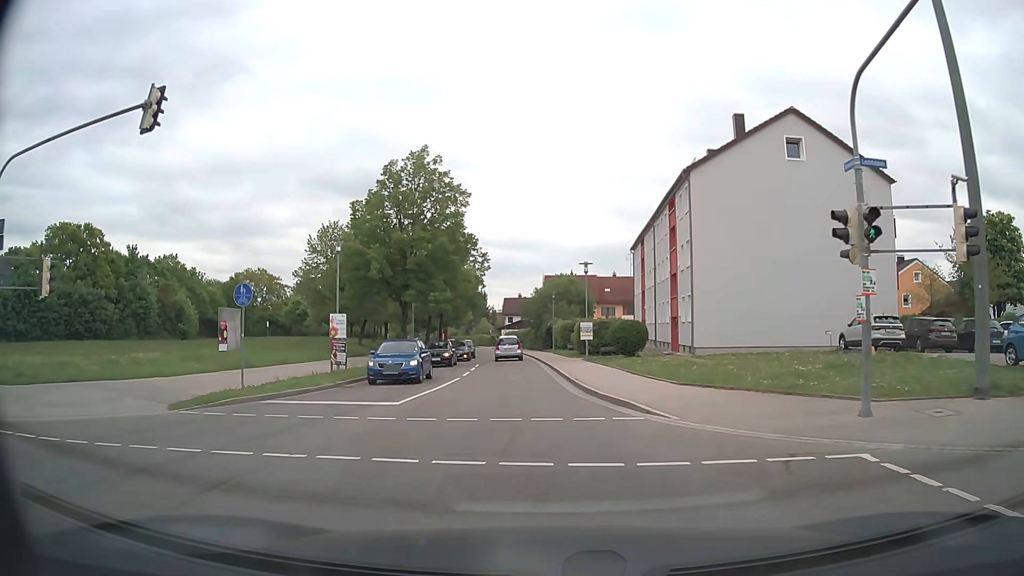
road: tertiary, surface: asphalt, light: Day
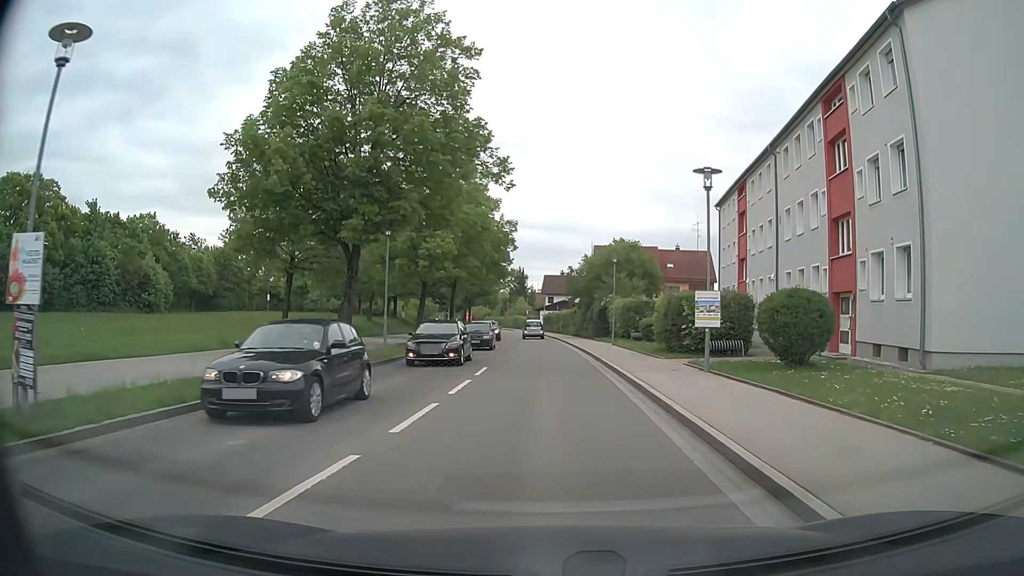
(-0.8, +18.3) m; -3°
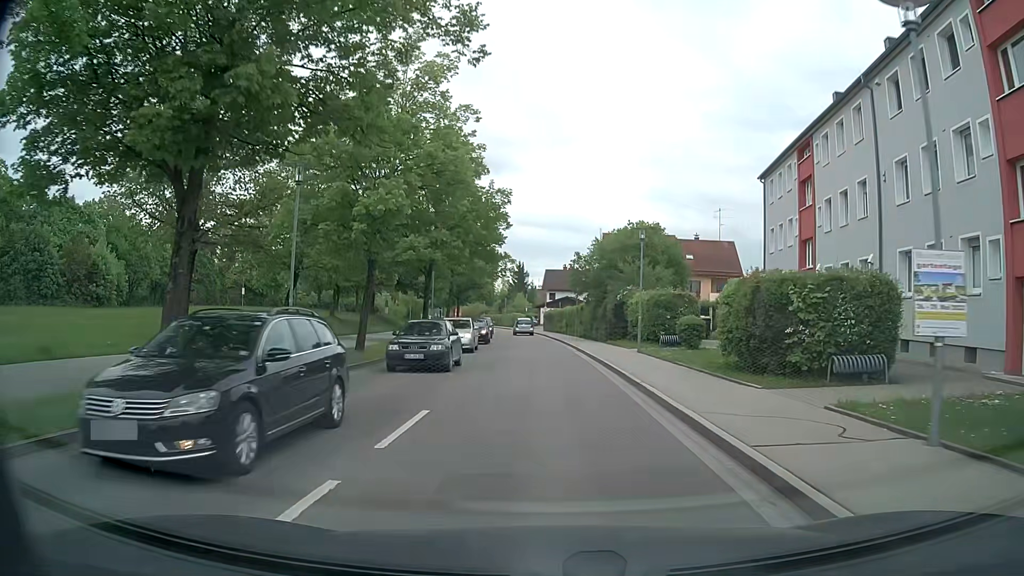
(-0.1, +10.4) m; 0°
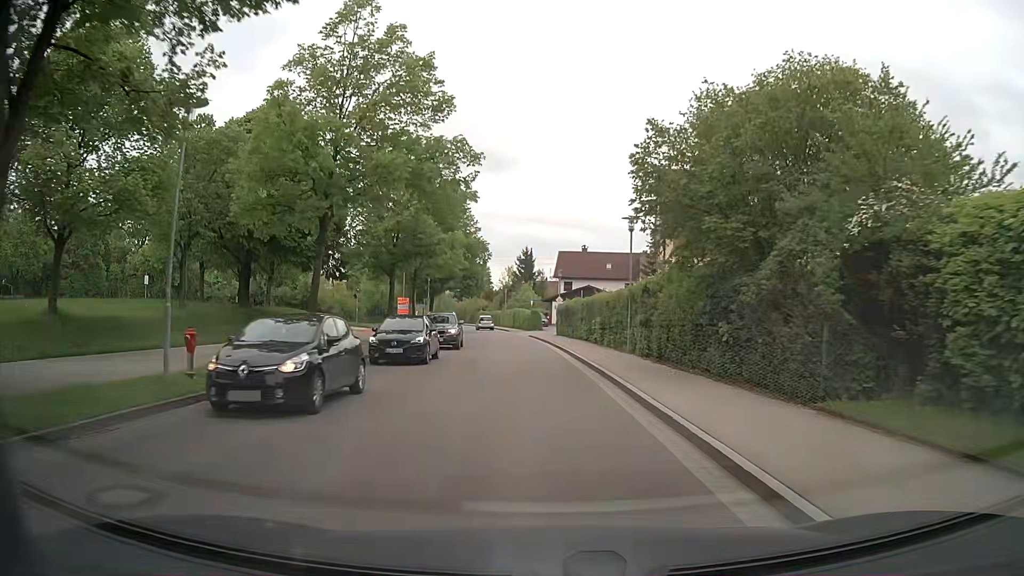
(-0.1, +30.2) m; -1°
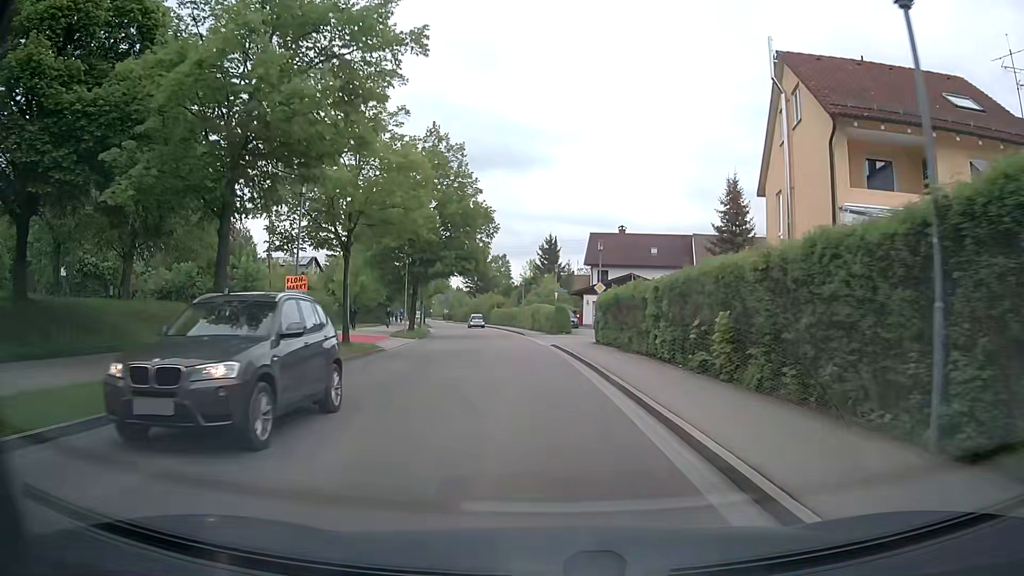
(-0.2, +19.2) m; -2°
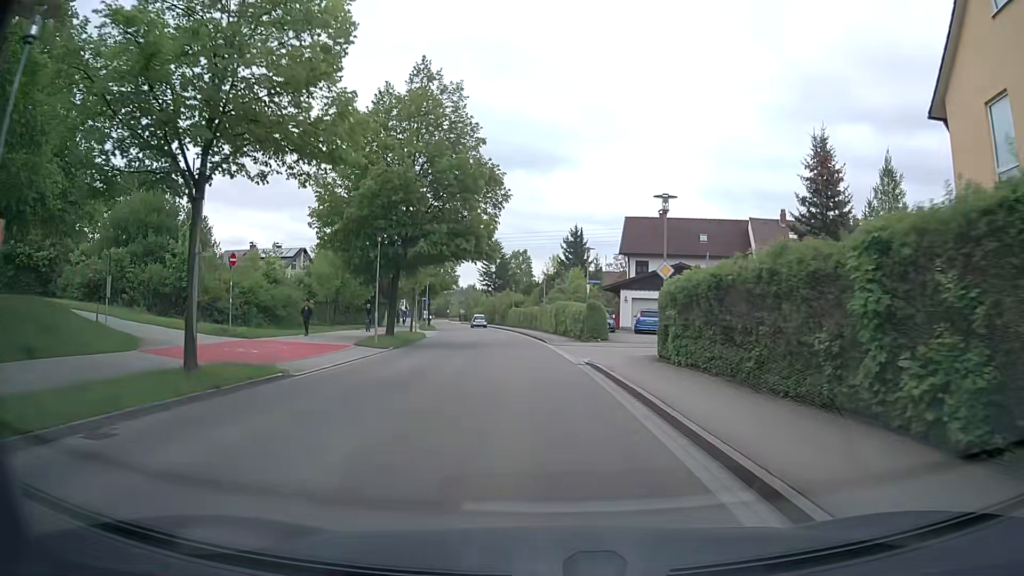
(-0.3, +12.5) m; -2°
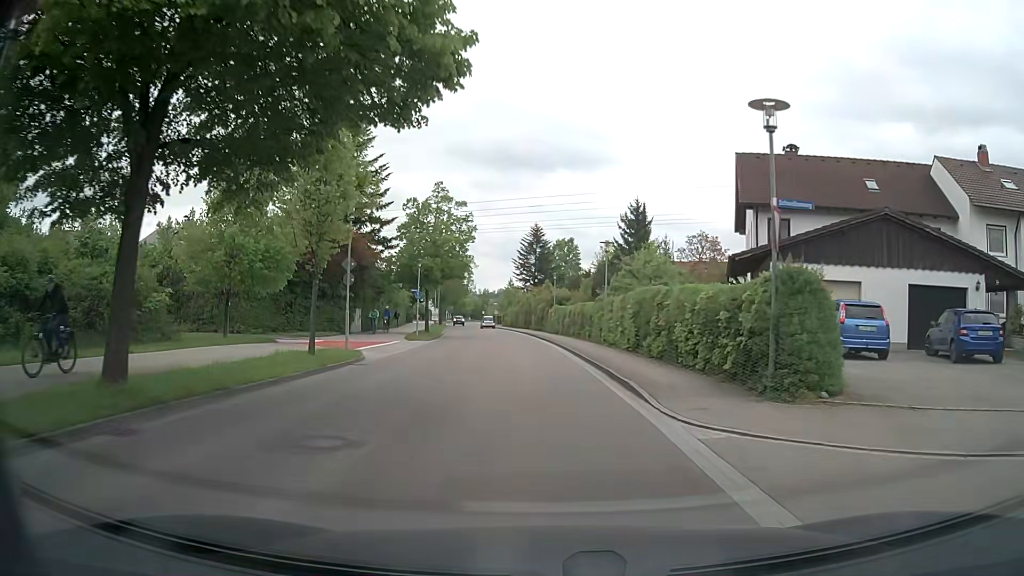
(-0.7, +25.0) m; -4°
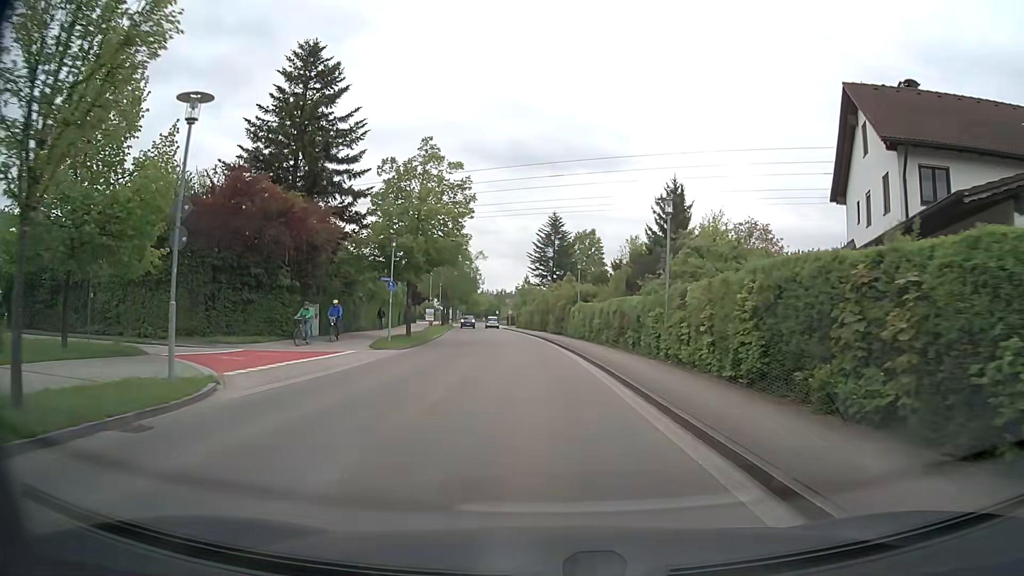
(-0.2, +12.5) m; -2°
(0, +10) (0, +20) (0, +30) (-1, +40) (-2, +50) (-3, +60) (-4, +70) (-5, +80) (-6, +90) (-7, +100) m
